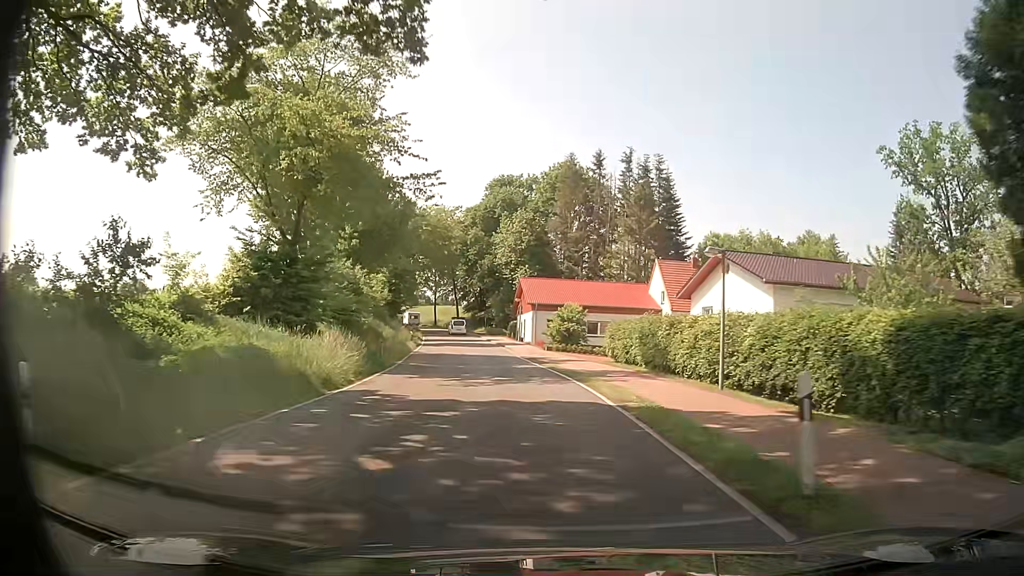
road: tertiary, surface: asphalt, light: Day
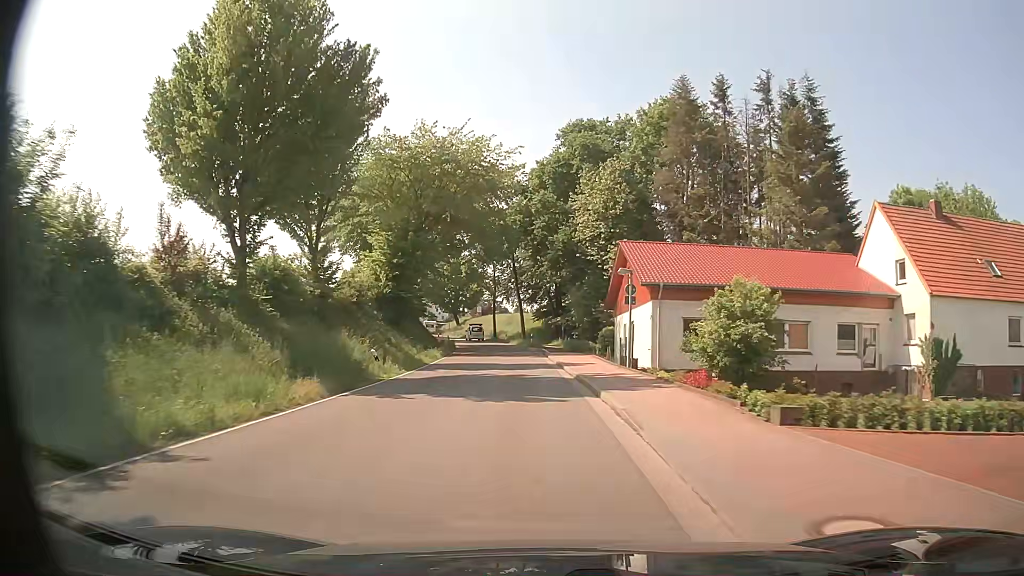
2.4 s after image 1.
(-1.8, +32.6) m; -7°
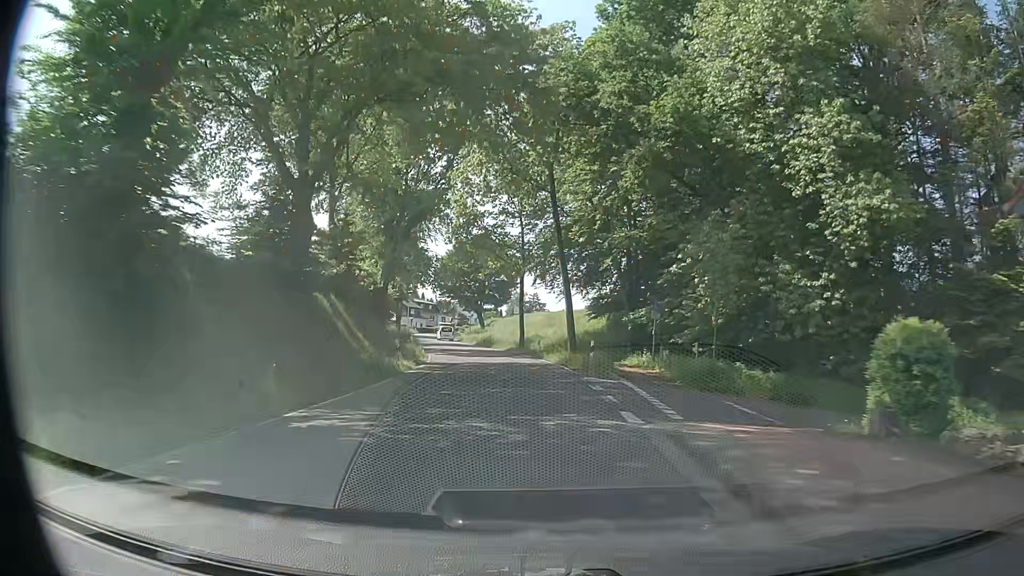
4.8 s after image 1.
(-1.2, +35.5) m; -4°
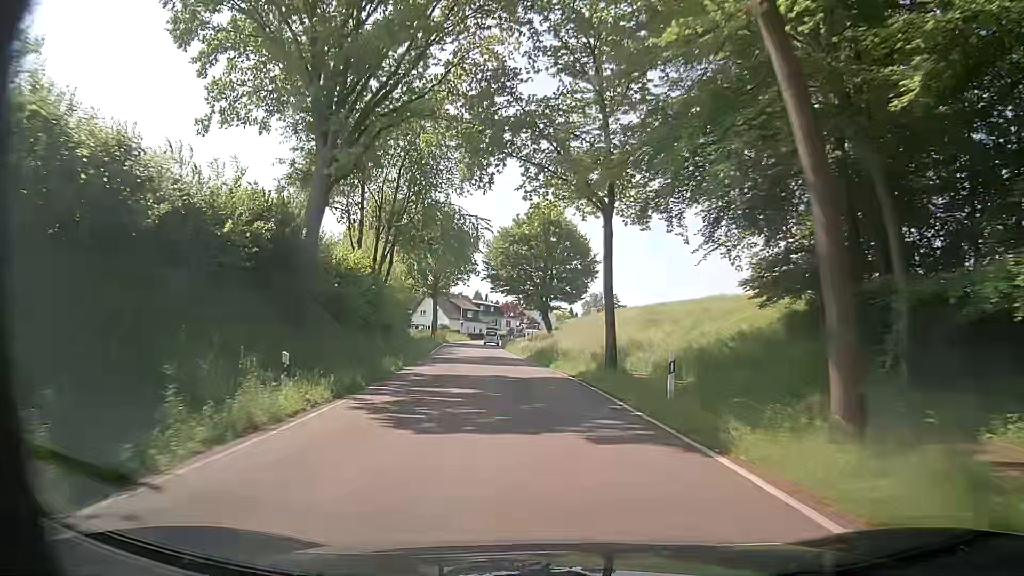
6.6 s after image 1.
(-1.2, +27.5) m; -7°
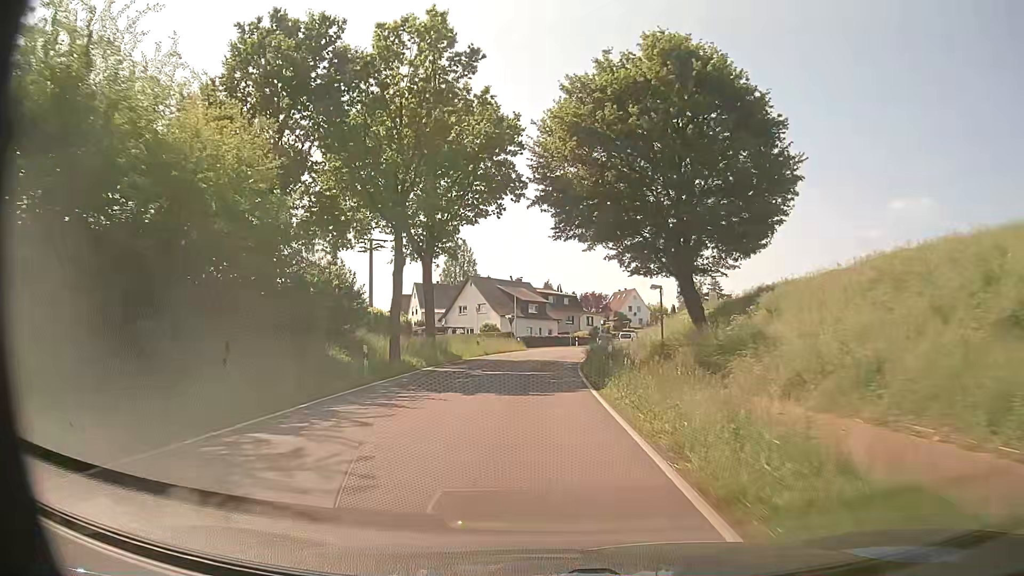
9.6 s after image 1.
(-2.7, +46.7) m; -6°
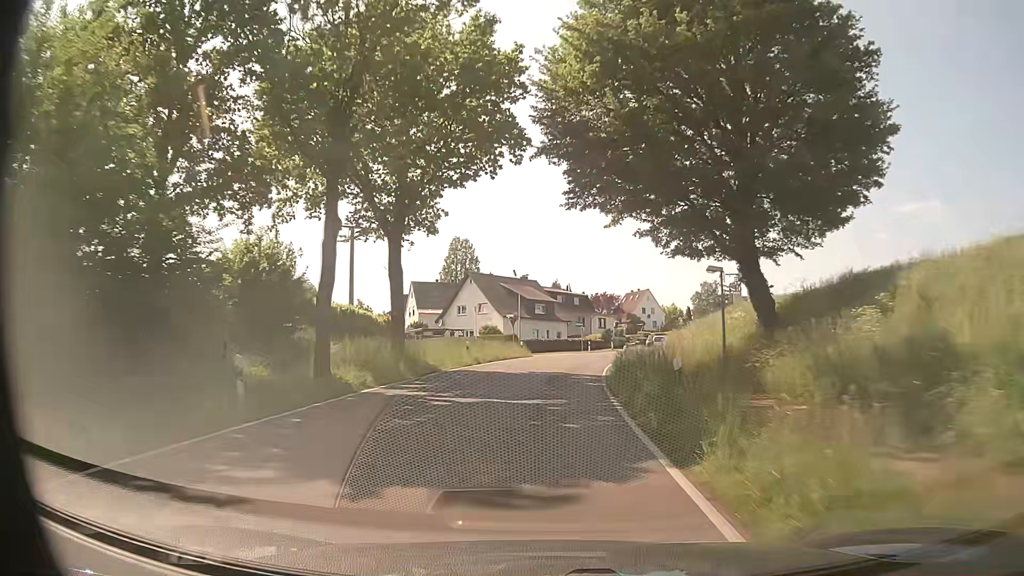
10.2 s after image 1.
(-0.1, +9.6) m; -1°
(0, +10) (0, +20) (+1, +30) (+2, +40) (+4, +50) (+7, +59) (+9, +69) (+12, +79) (+16, +88) (+20, +97) m
